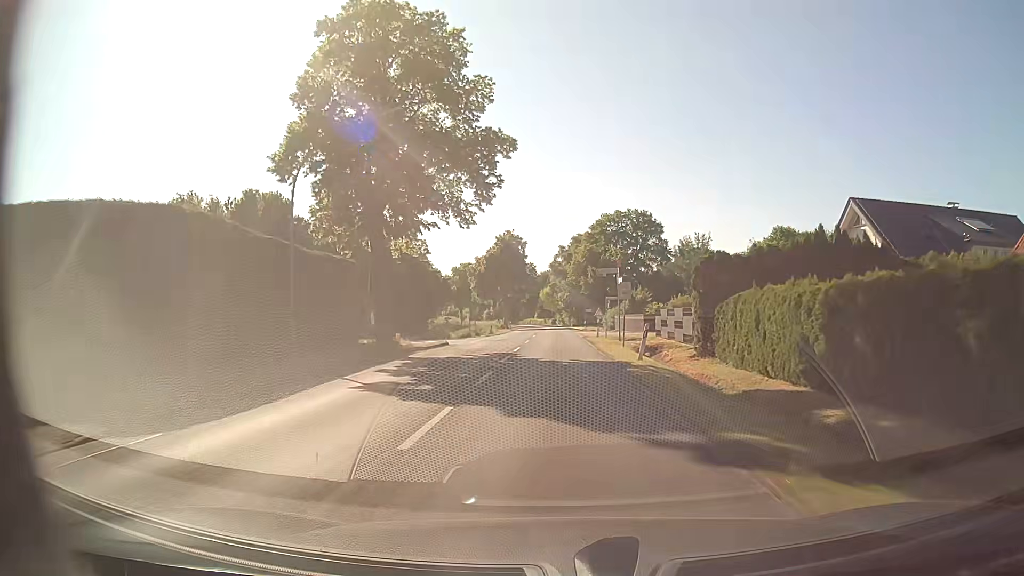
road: secondary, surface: asphalt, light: Day
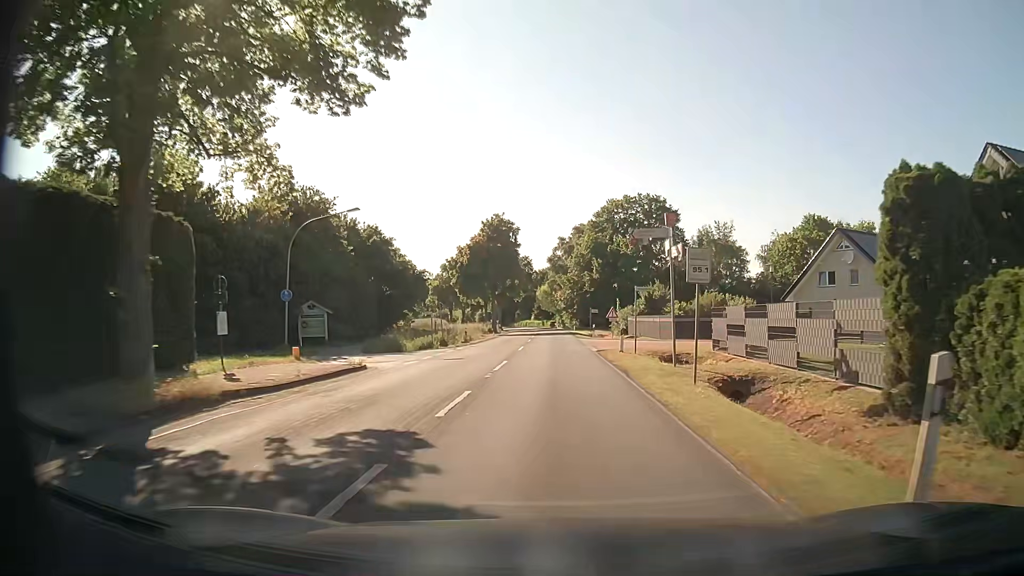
(0.0, +15.8) m; 0°
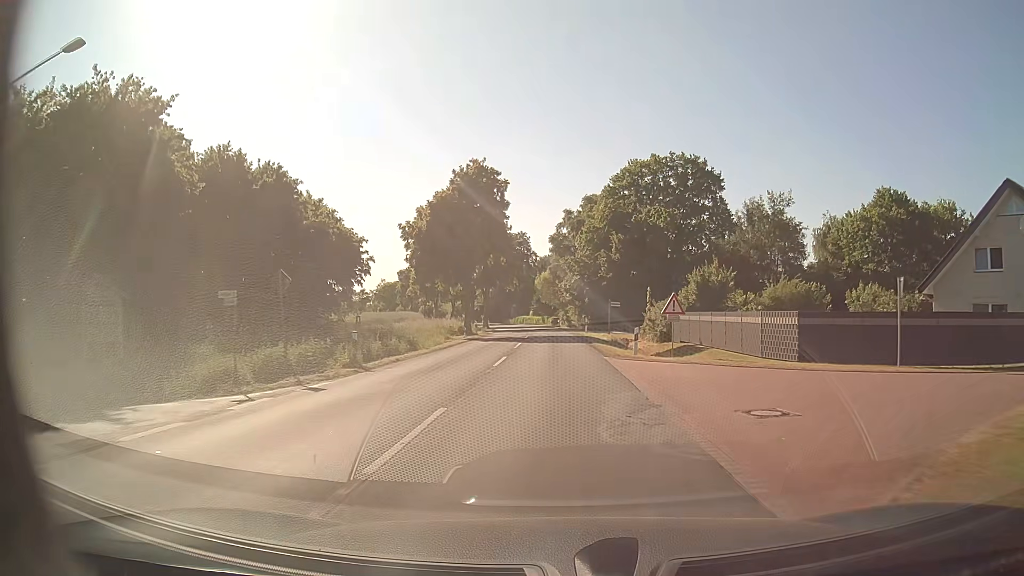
(0.0, +23.8) m; 0°
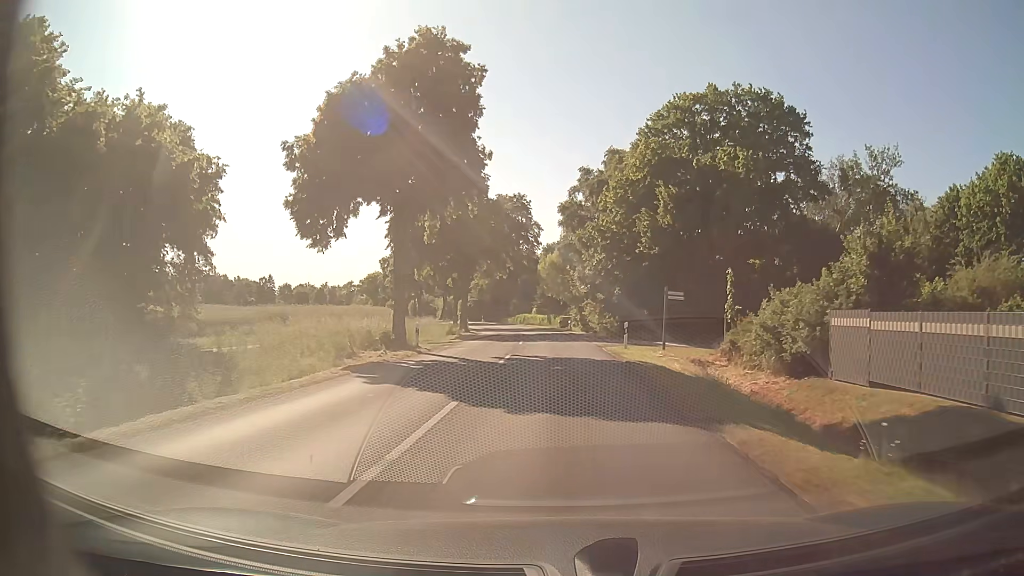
(-0.1, +23.8) m; -1°
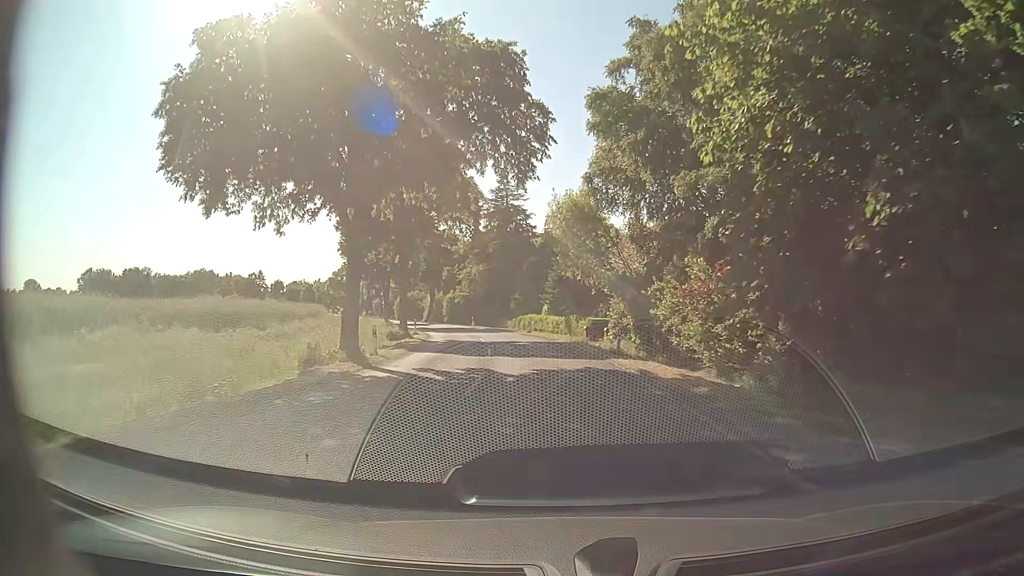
(-0.3, +31.9) m; -2°
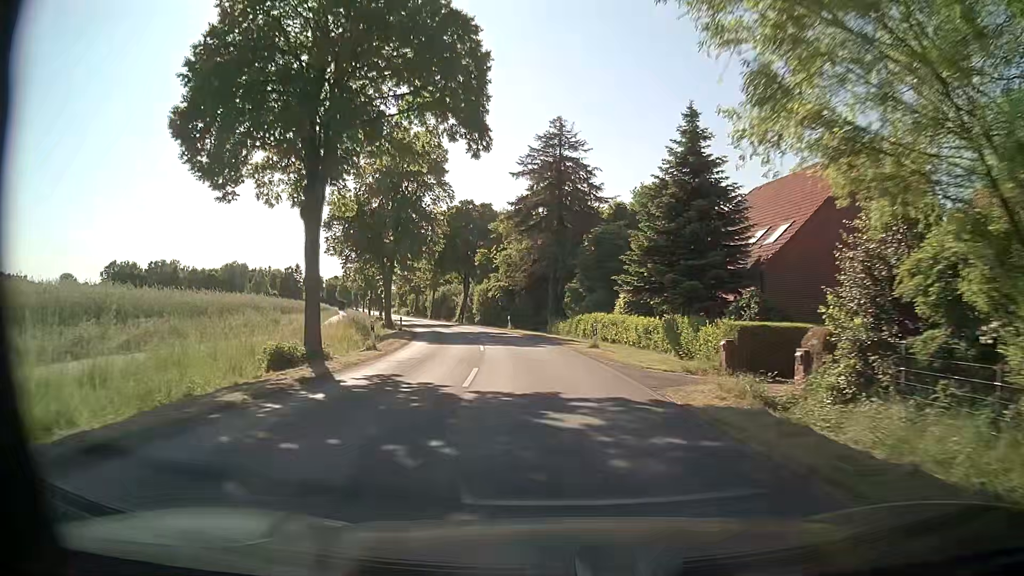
(-0.9, +23.9) m; -3°
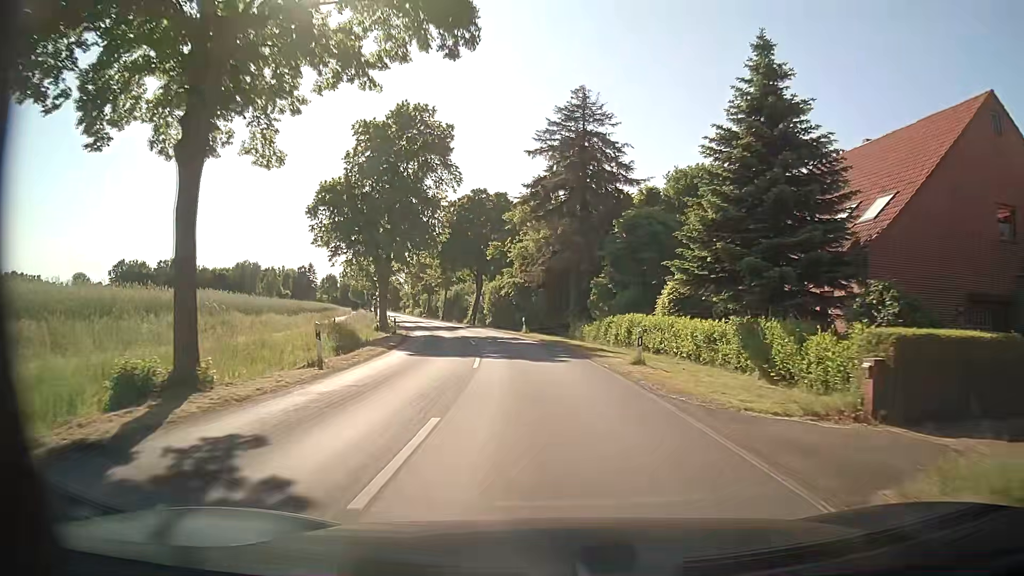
(-0.3, +8.0) m; -4°
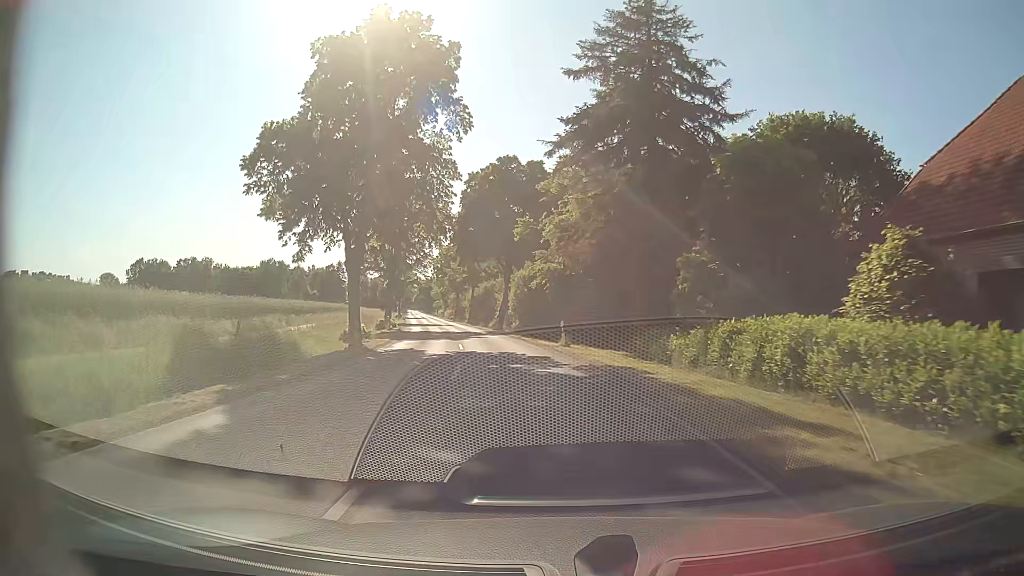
(-0.4, +15.9) m; -4°
(0, +10) (-1, +20) (-2, +30) (-4, +40) (-6, +50) (-8, +59) (-10, +69) (-13, +79) (-15, +89) (-17, +98) m
